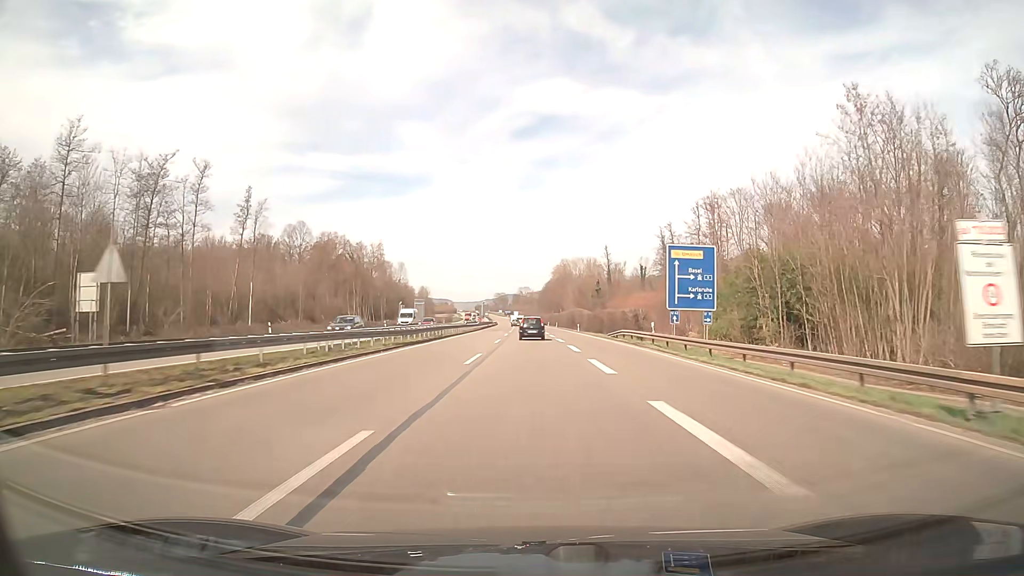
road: trunk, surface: asphalt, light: Day
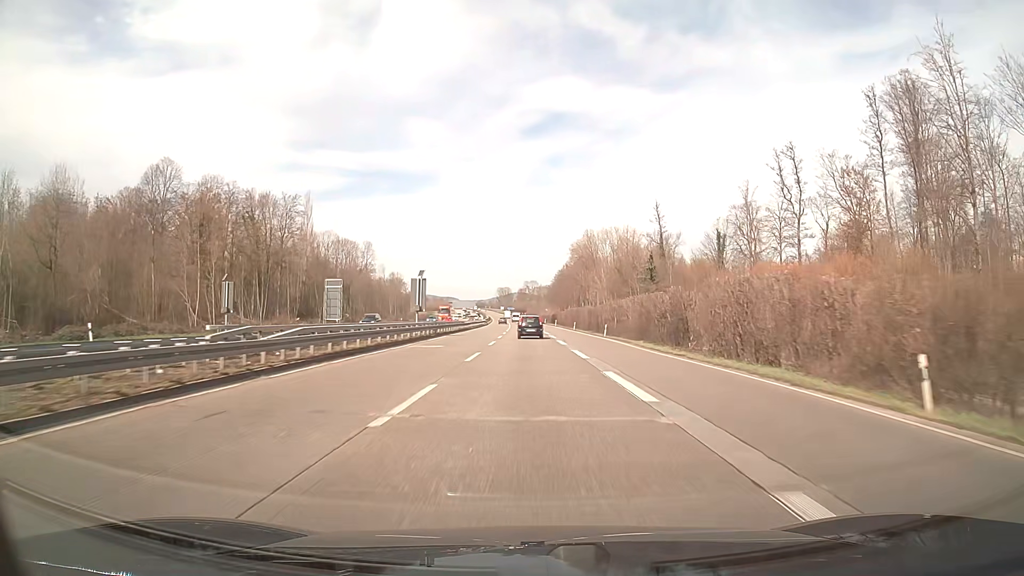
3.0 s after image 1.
(-0.4, +78.2) m; -1°
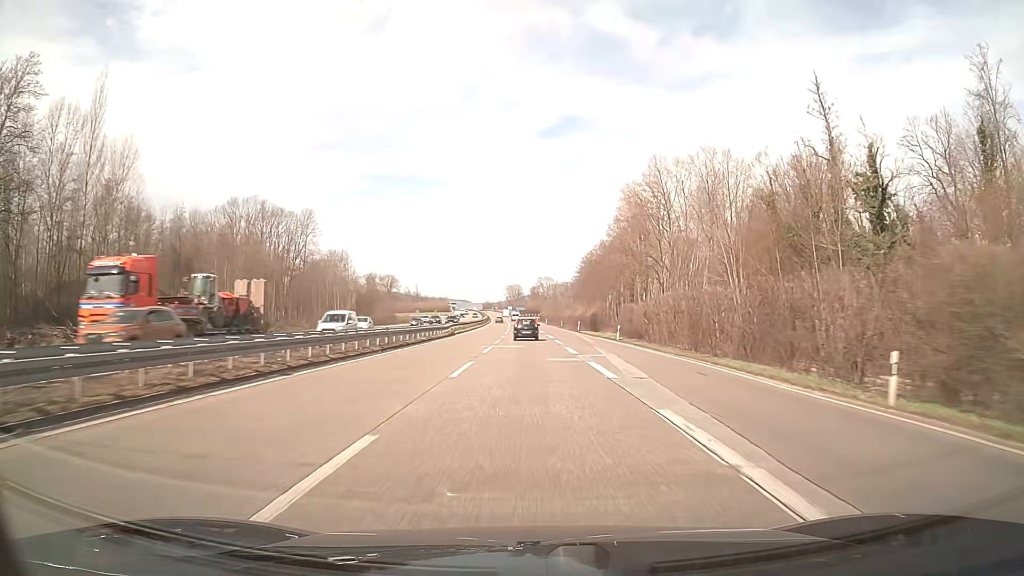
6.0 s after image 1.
(-0.7, +78.6) m; -1°
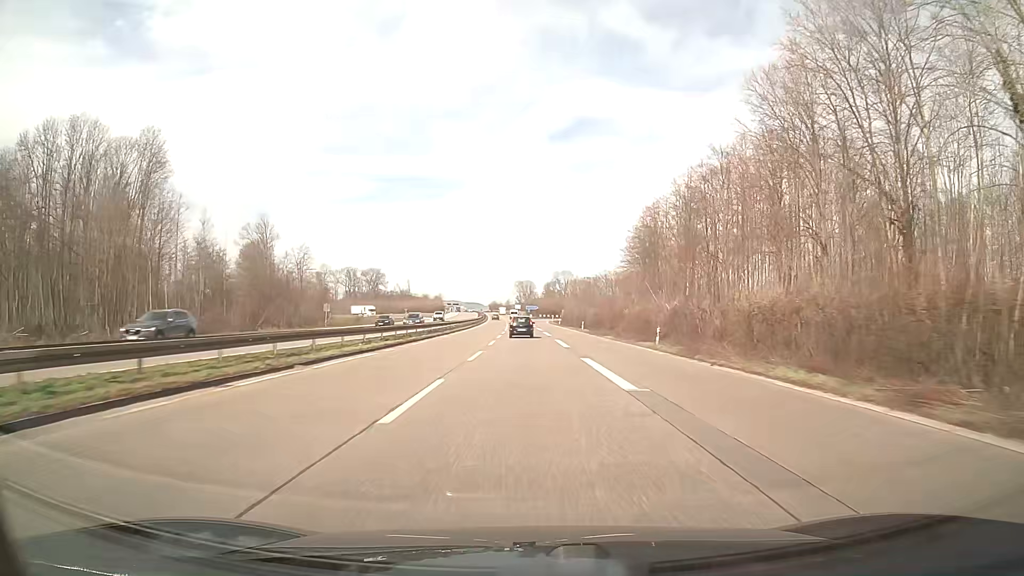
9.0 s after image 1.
(-0.7, +78.9) m; -1°
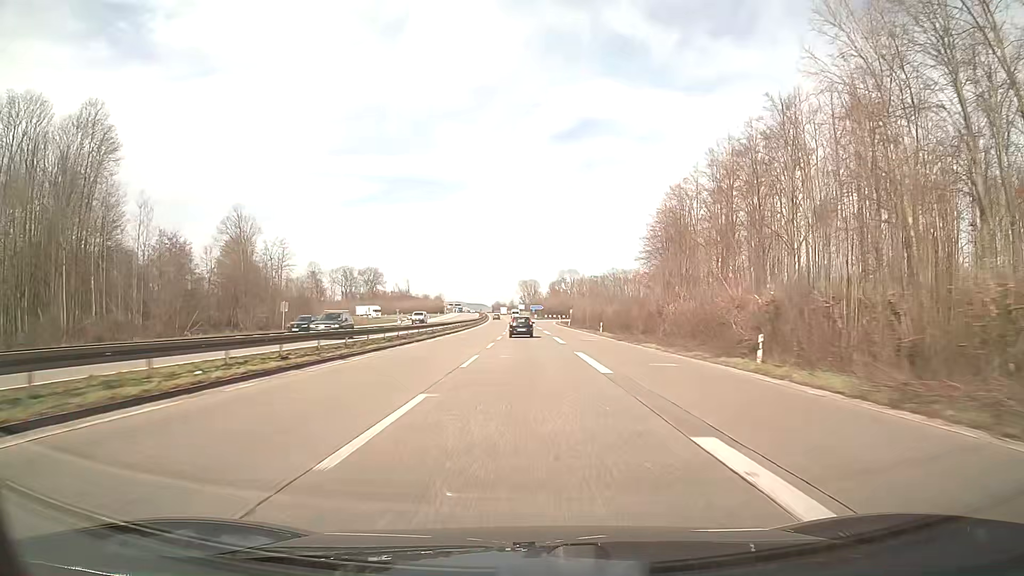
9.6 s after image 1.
(0.0, +15.8) m; 0°
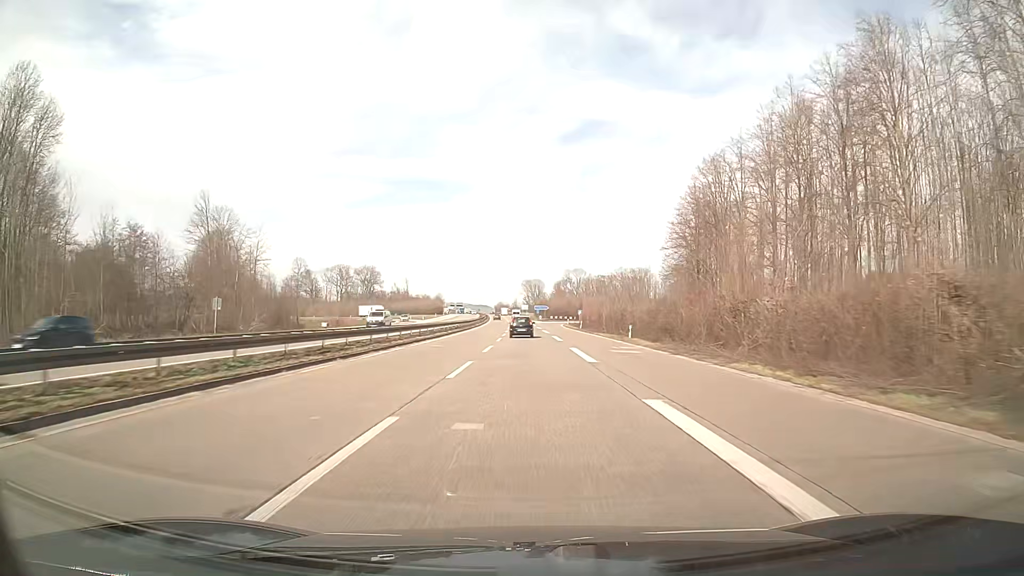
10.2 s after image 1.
(0.0, +15.7) m; 0°
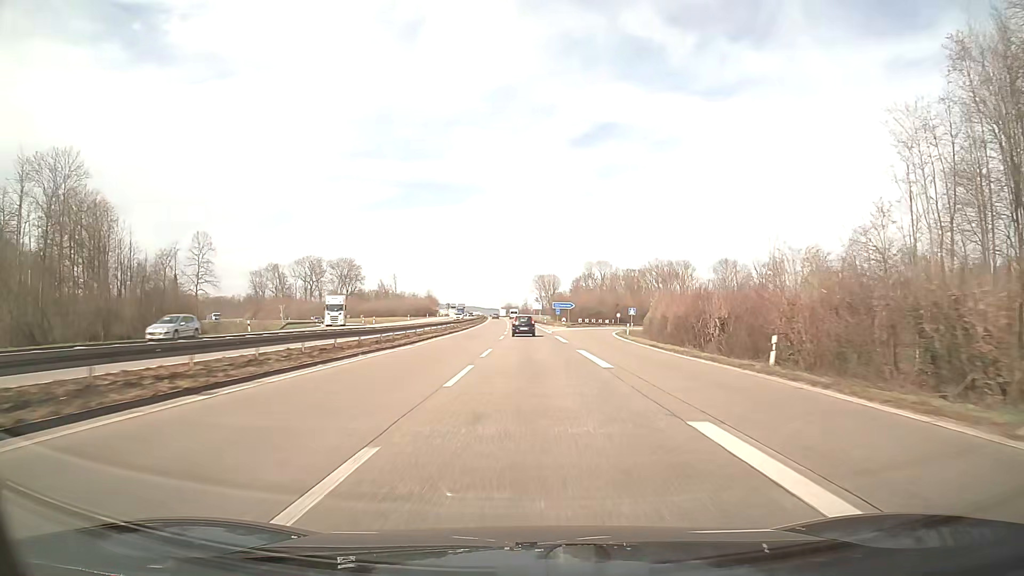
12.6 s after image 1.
(-0.5, +63.0) m; -1°
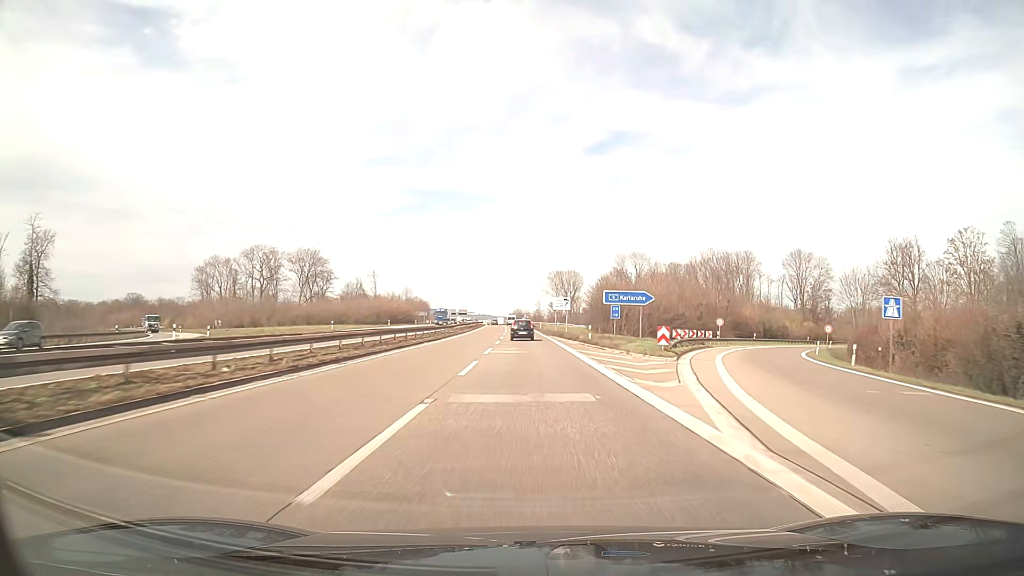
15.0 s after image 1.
(-0.4, +63.1) m; -1°
(0, +10) (0, +20) (0, +30) (0, +40) (0, +50) (-1, +60) (-1, +70) (-1, +80) (-1, +90) (-2, +100) m
